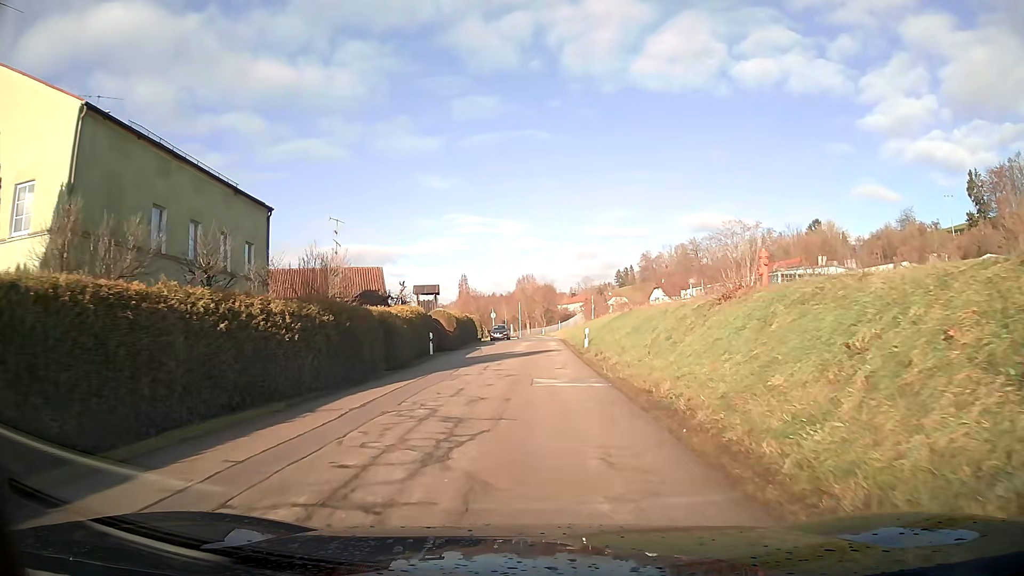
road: tertiary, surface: asphalt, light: Day
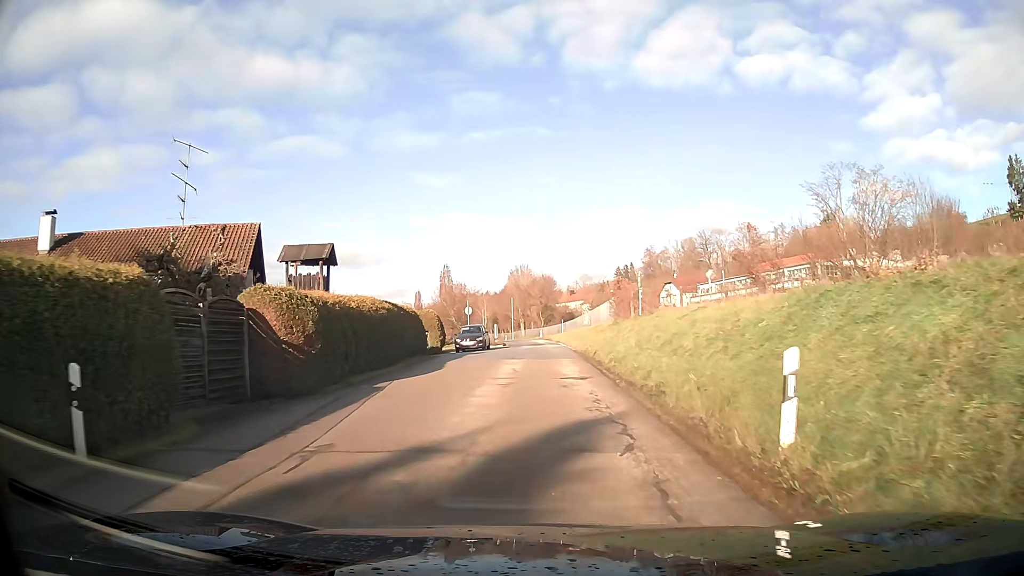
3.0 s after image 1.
(+0.1, +24.6) m; 0°
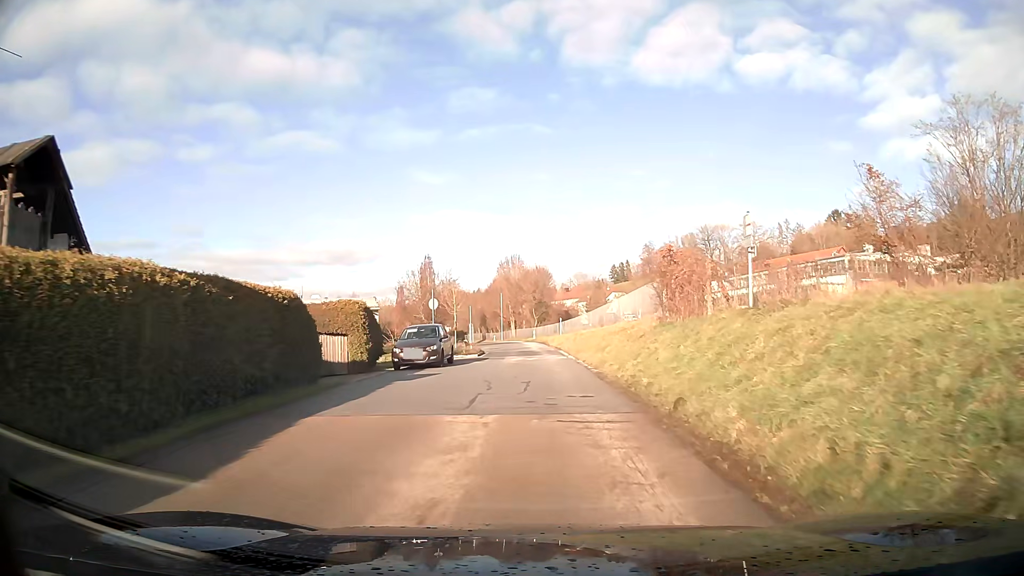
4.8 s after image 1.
(+0.1, +14.8) m; 0°
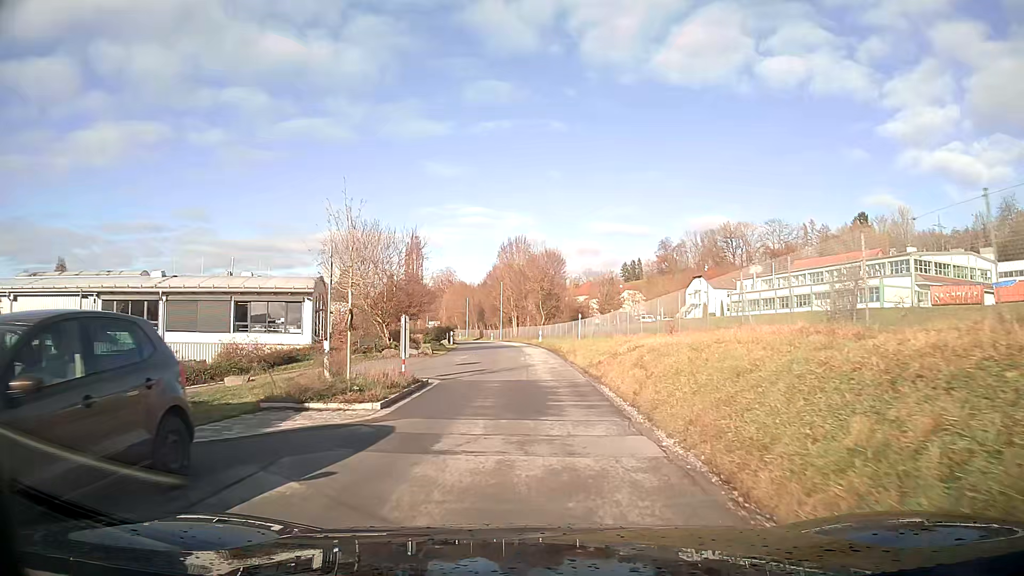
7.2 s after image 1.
(0.0, +19.8) m; 0°
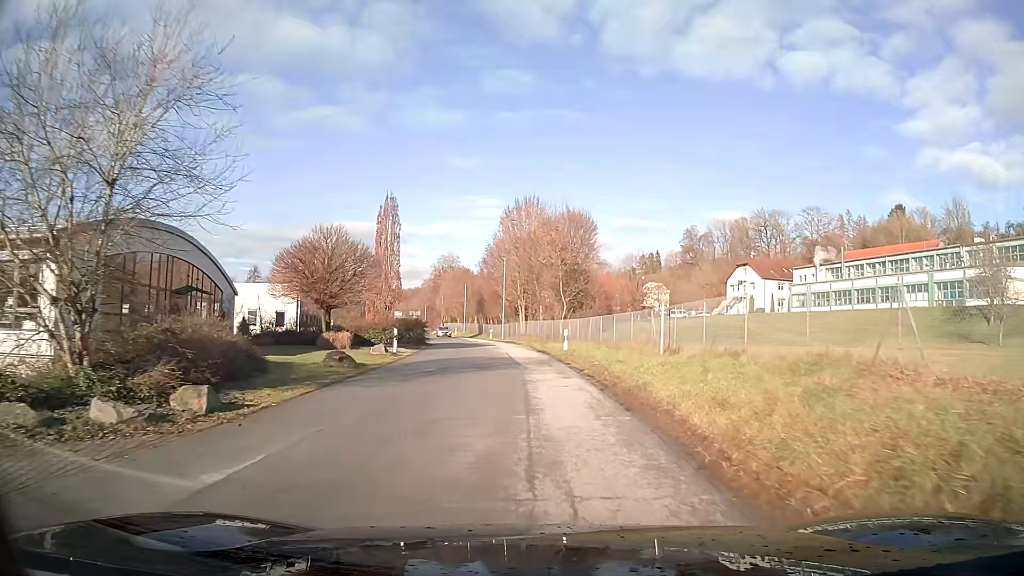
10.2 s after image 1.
(-0.3, +25.1) m; -1°
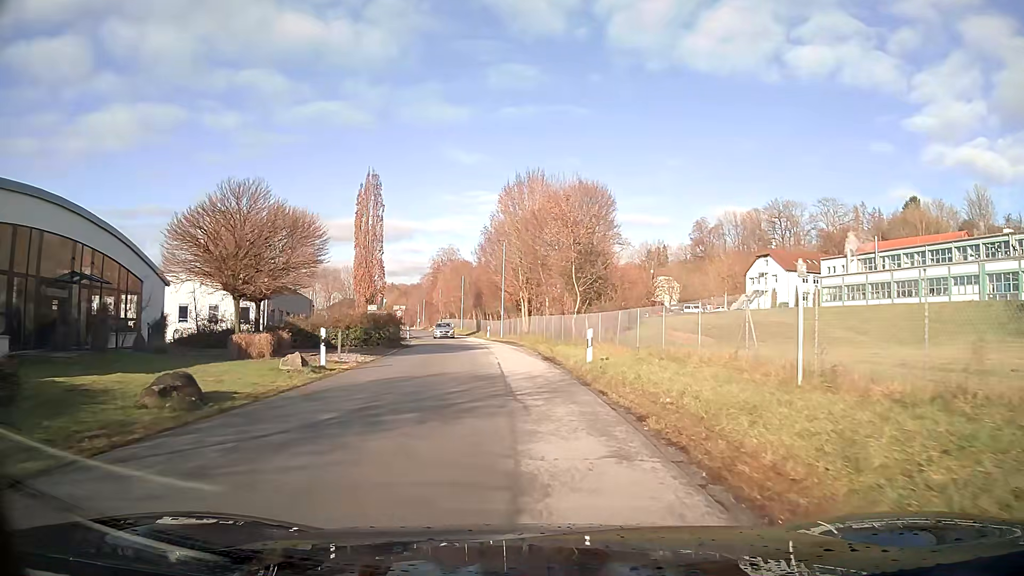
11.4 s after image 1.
(0.0, +9.8) m; 0°
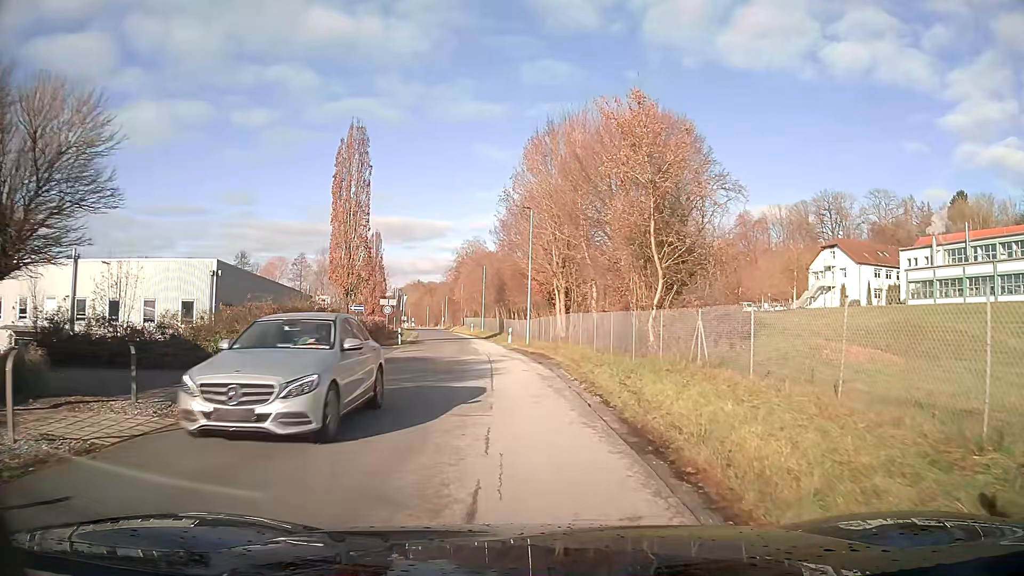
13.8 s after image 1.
(-0.4, +15.7) m; -3°
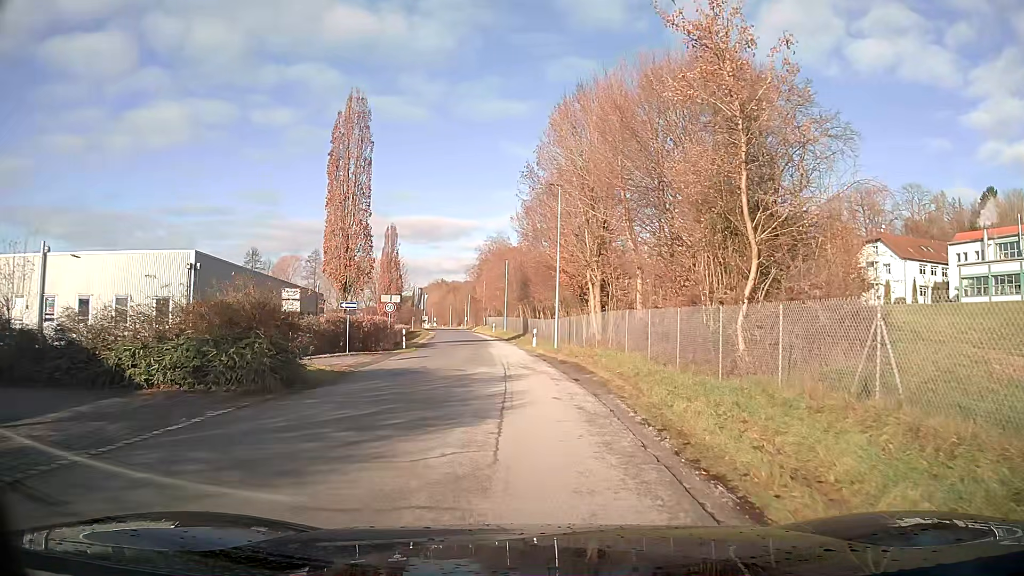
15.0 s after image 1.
(-0.1, +6.5) m; -2°
